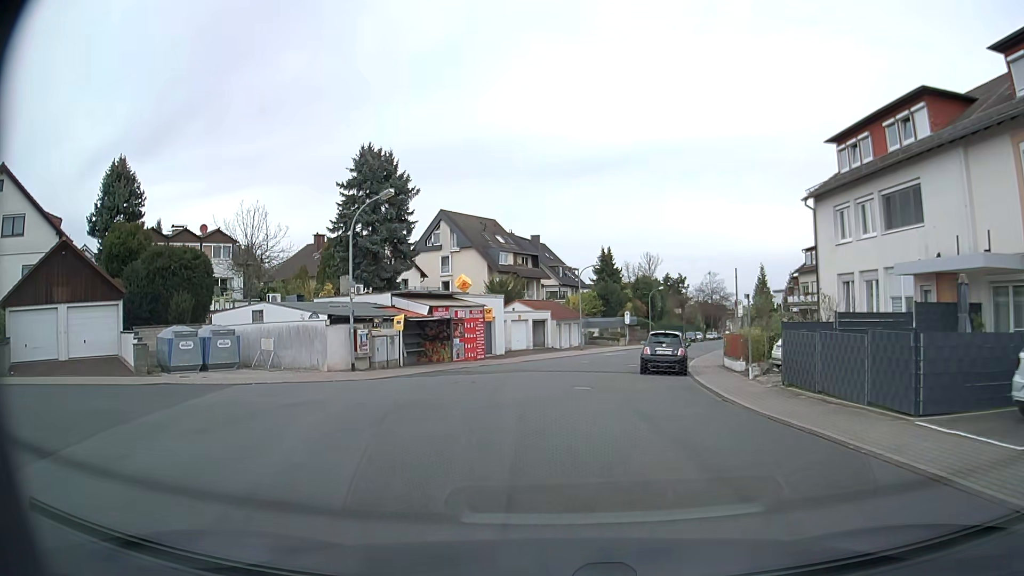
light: Day
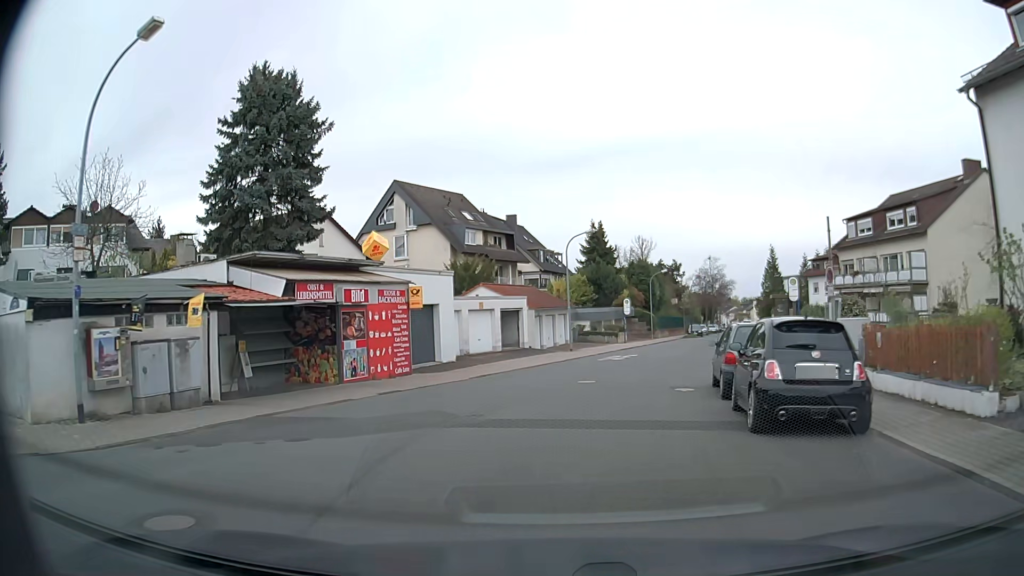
(+0.2, +14.7) m; +1°
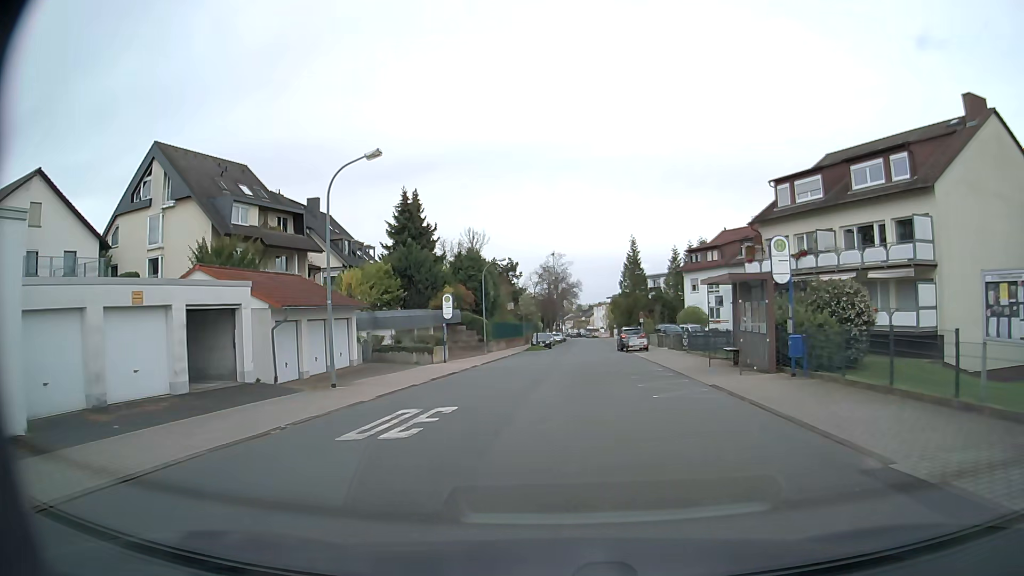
(+2.0, +18.1) m; +14°
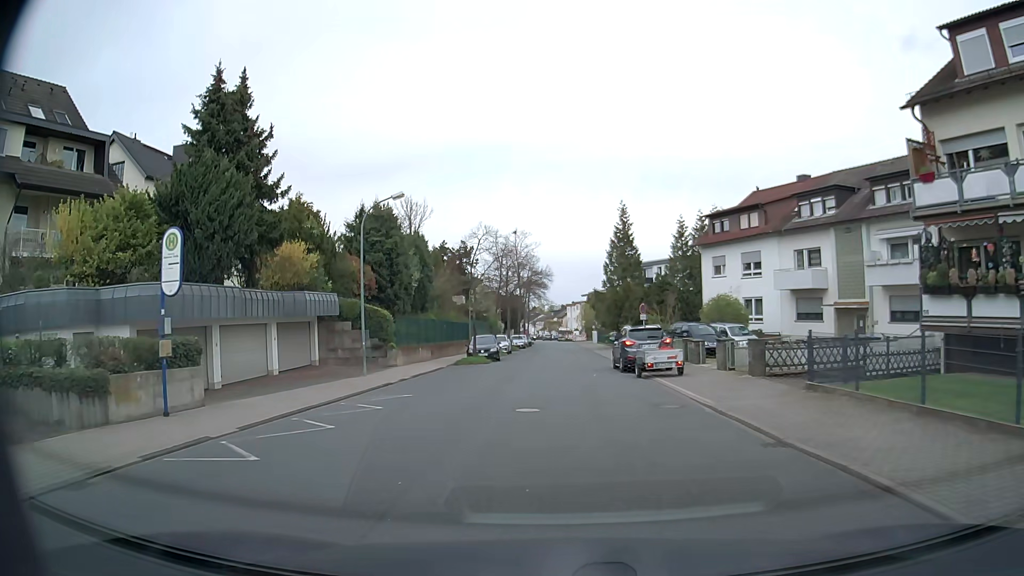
(+1.4, +22.9) m; +3°
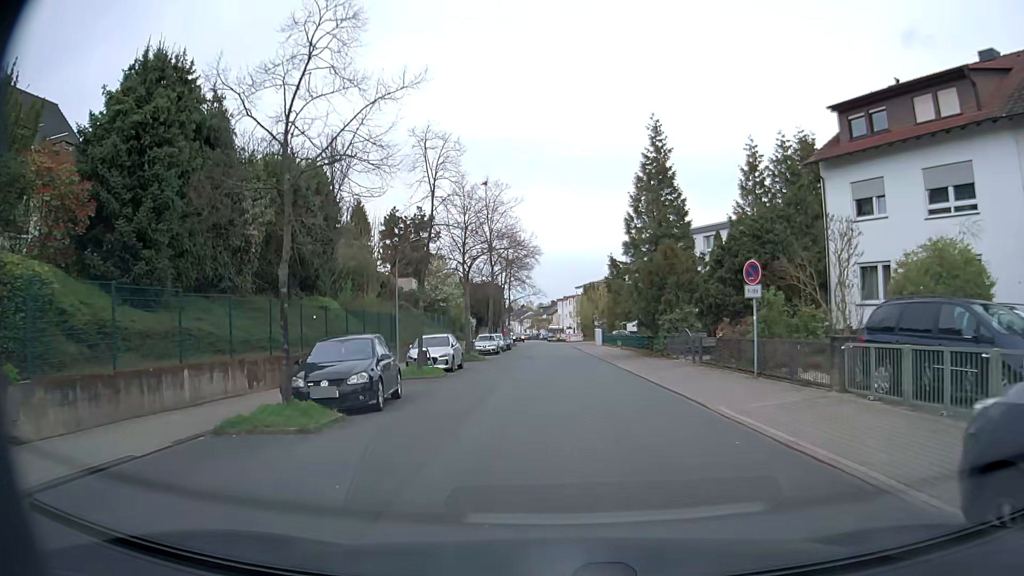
(0.0, +24.2) m; +1°
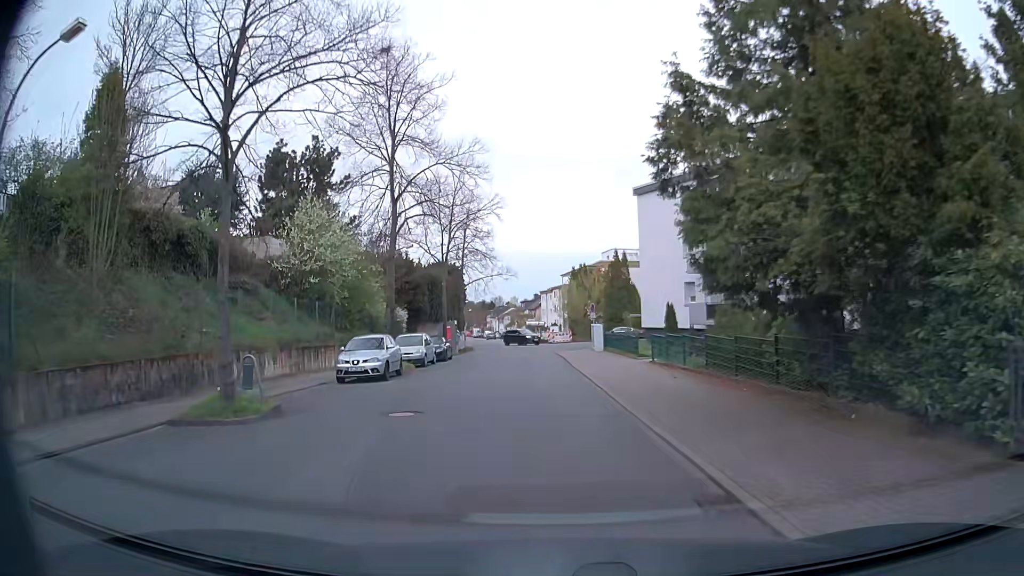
(+0.8, +25.3) m; +1°
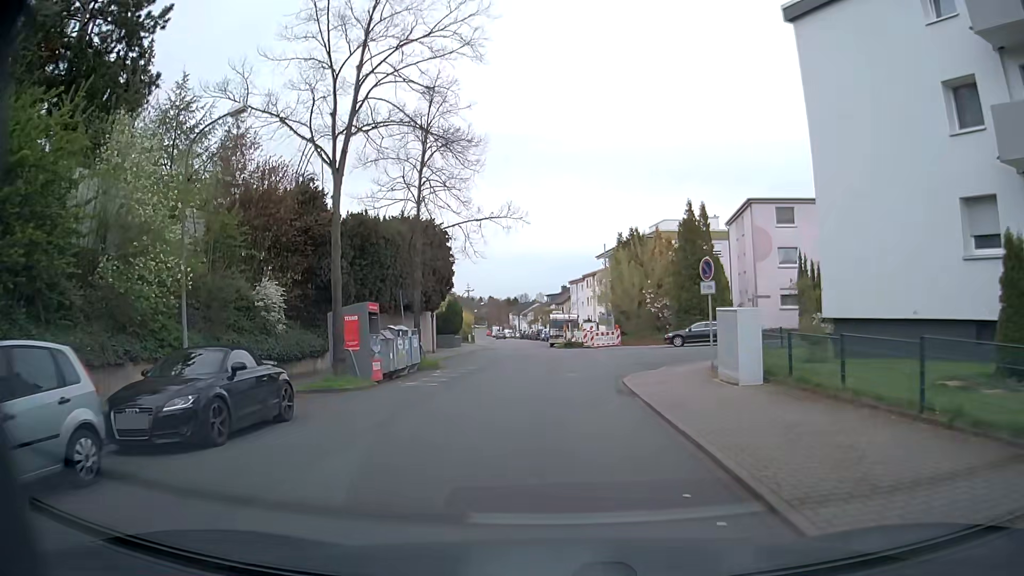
(-0.9, +26.1) m; -2°
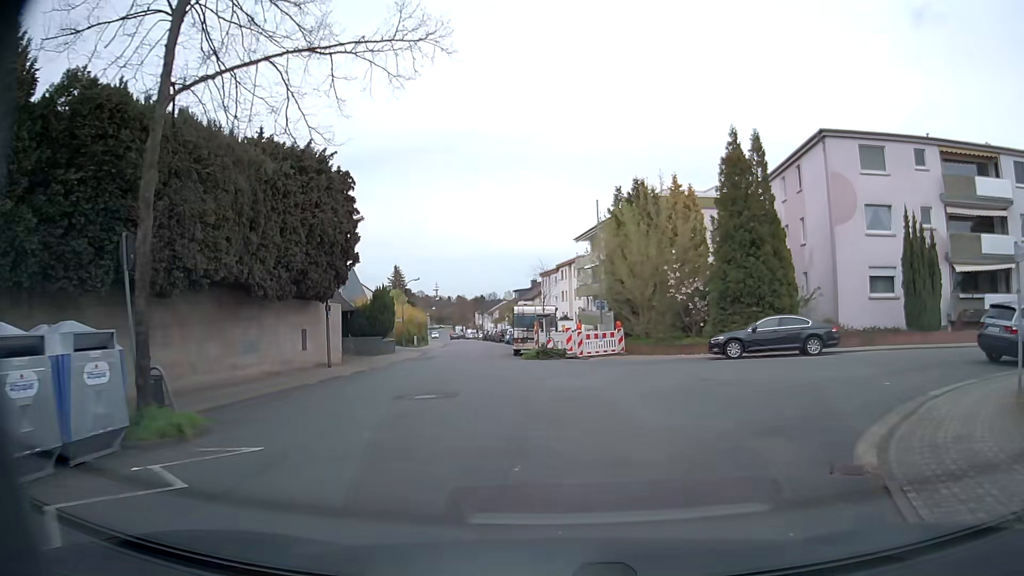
(0.0, +16.9) m; +2°
(+2, +10) (+8, +17) (+18, +19) (+27, +18) (+37, +16) (+47, +13) (+57, +12) (+67, +11) (+77, +12) (+87, +13) m
